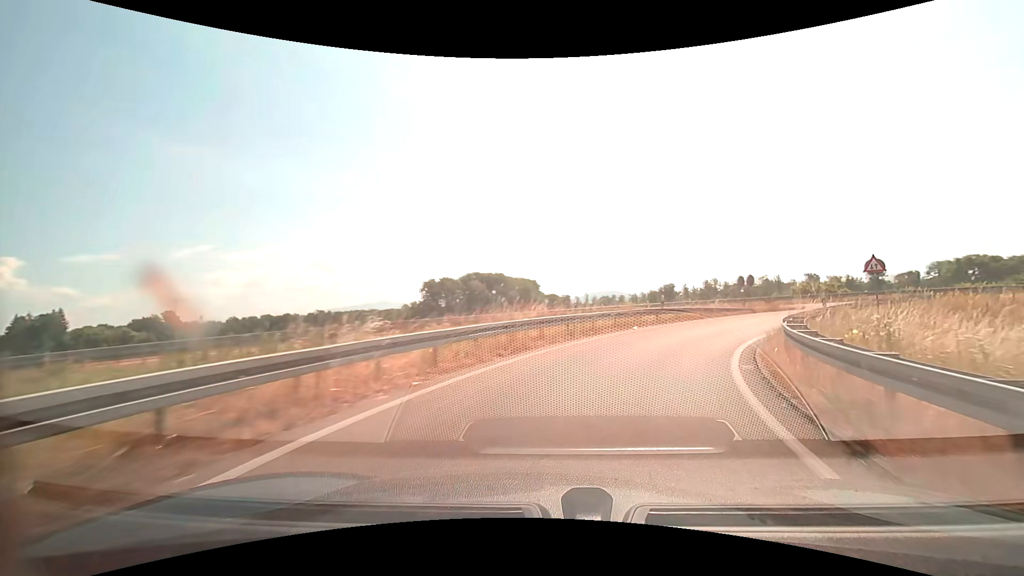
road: trunk_link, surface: asphalt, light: Day
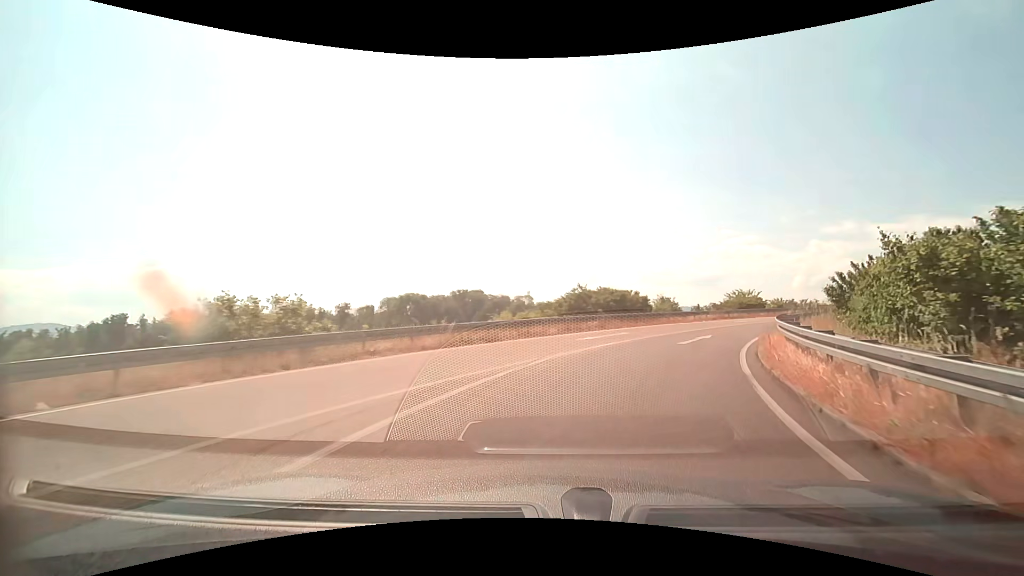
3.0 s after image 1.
(+15.9, +30.4) m; +55°
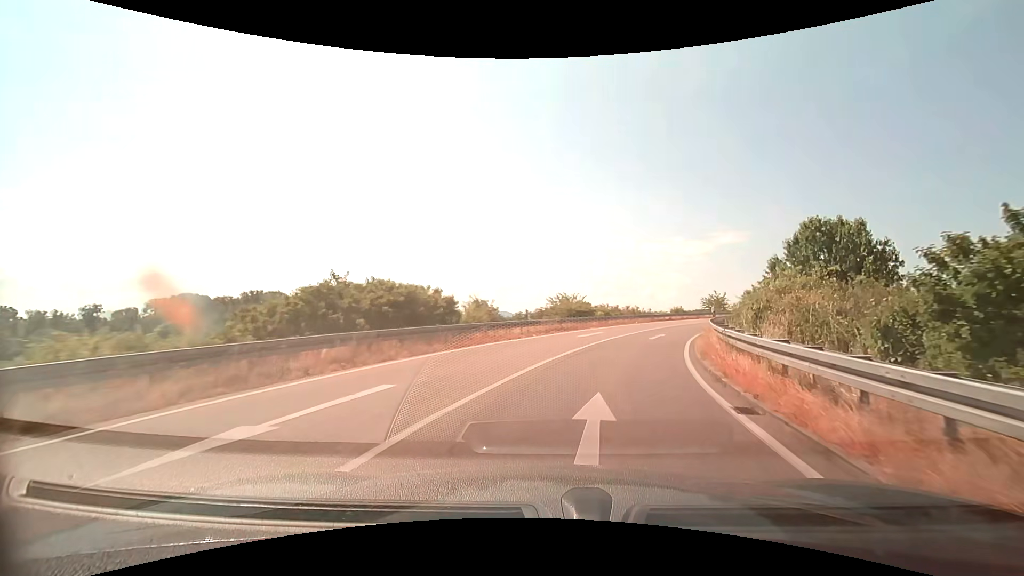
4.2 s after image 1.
(+2.6, +13.8) m; +21°
(+1, +10) (+4, +20) (+7, +29) (+11, +38) (+15, +47) (+21, +56) (+26, +64) (+33, +72) (+40, +79) (+47, +86) m
